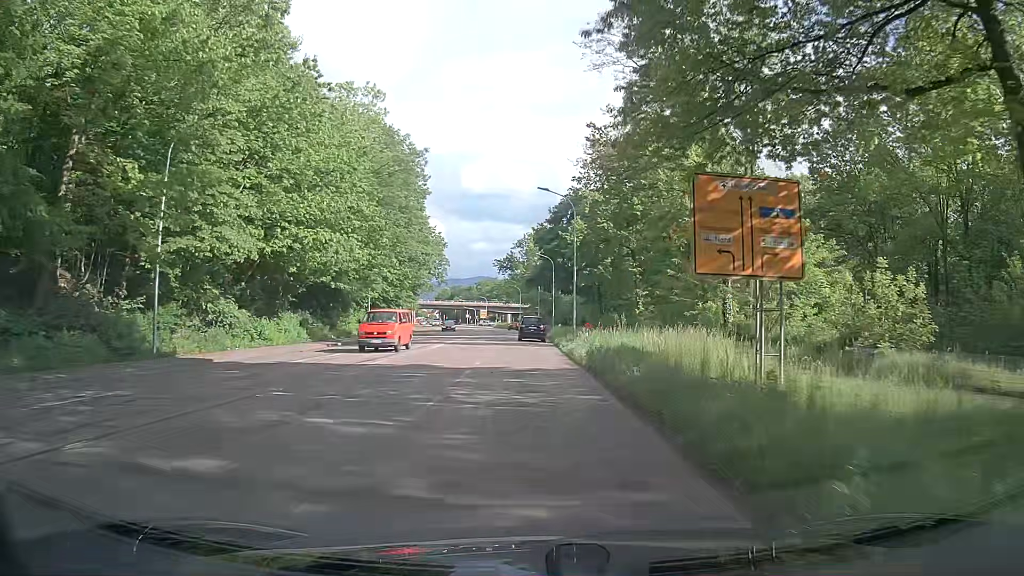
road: secondary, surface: asphalt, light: Day
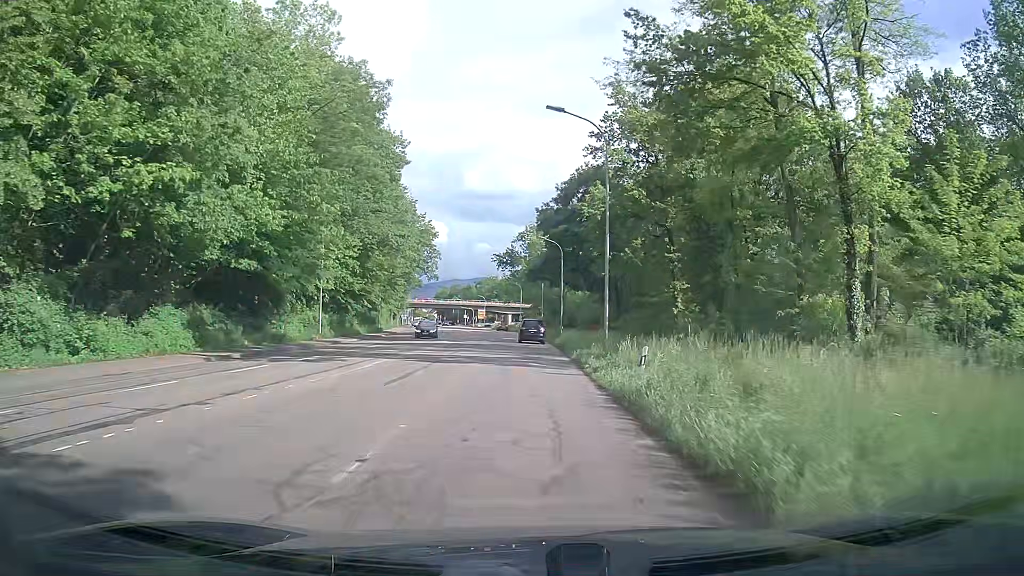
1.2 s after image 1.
(+0.4, +15.7) m; +1°
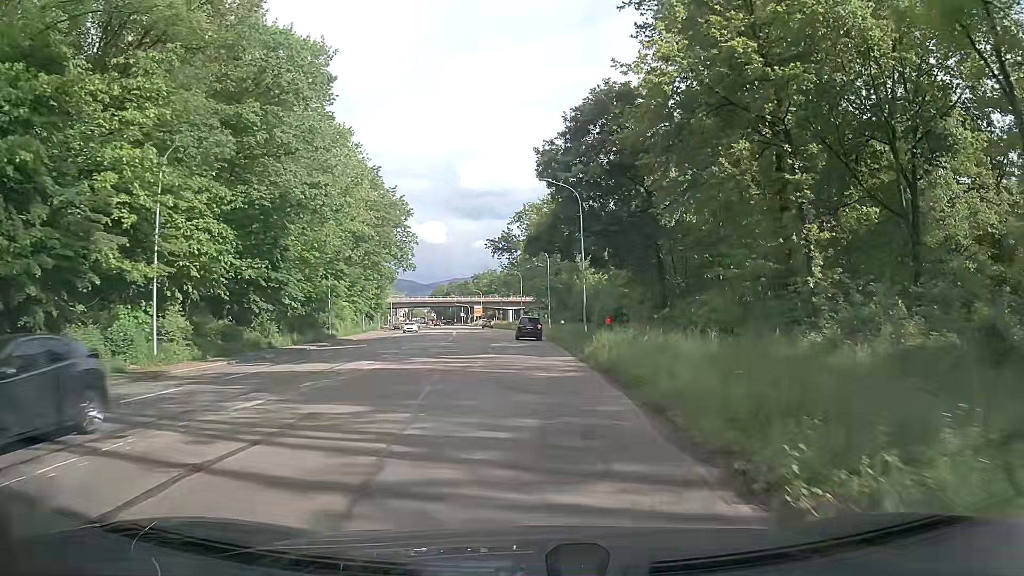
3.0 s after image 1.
(+0.2, +23.2) m; 0°
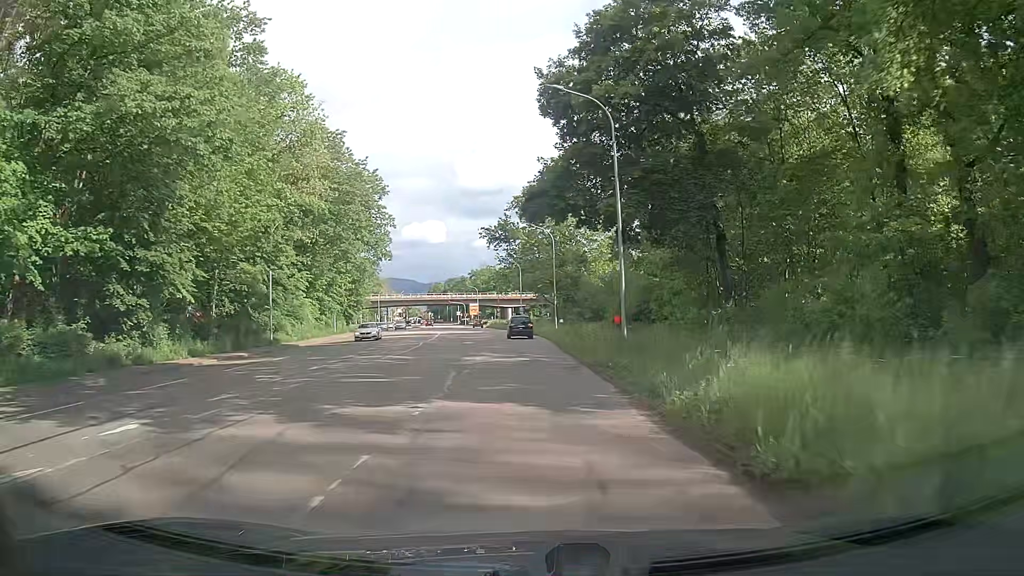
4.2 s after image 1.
(0.0, +15.3) m; 0°
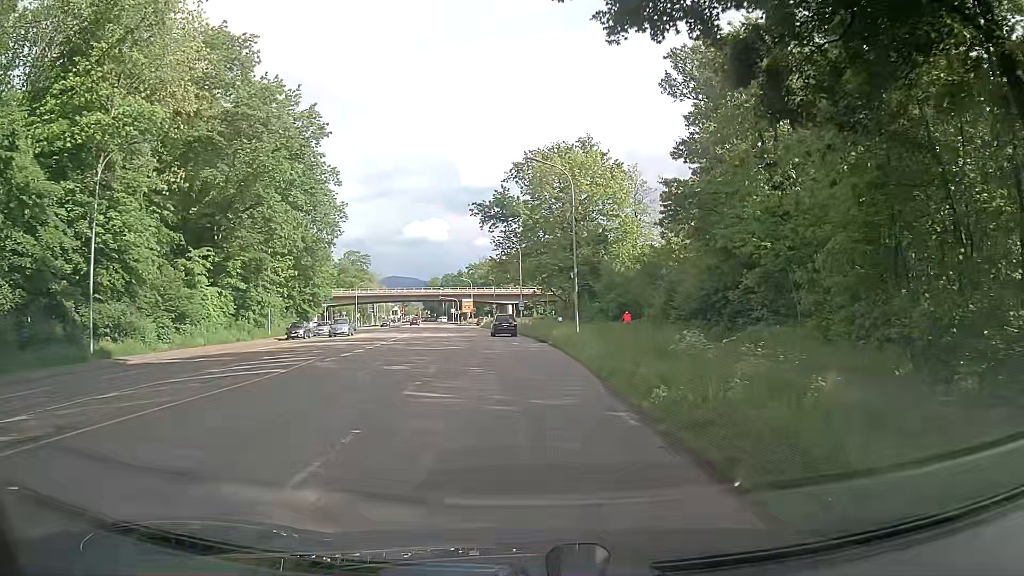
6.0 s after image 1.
(0.0, +22.8) m; -1°
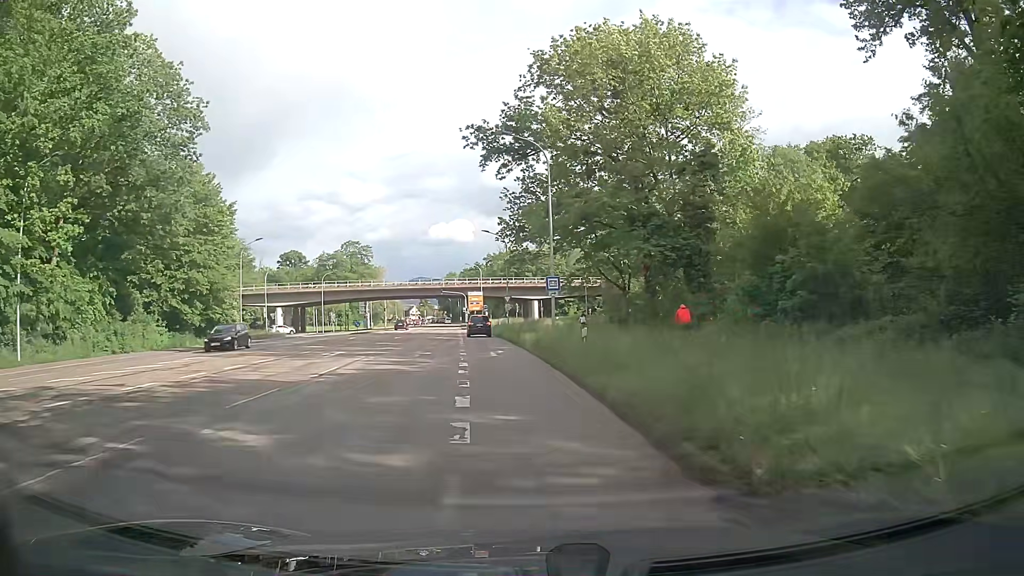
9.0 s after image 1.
(-0.4, +37.2) m; -2°
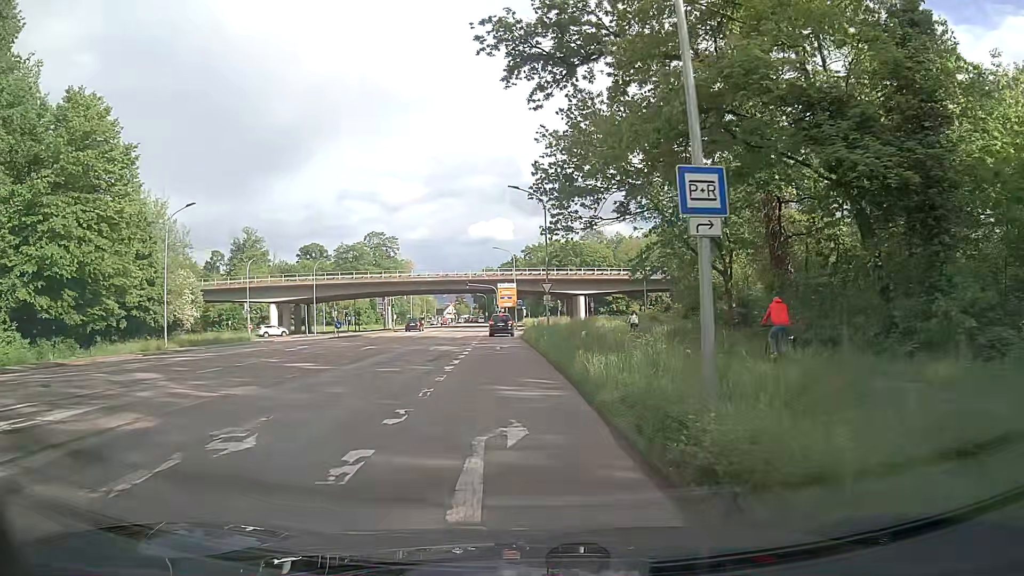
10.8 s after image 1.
(-0.5, +20.1) m; -4°
